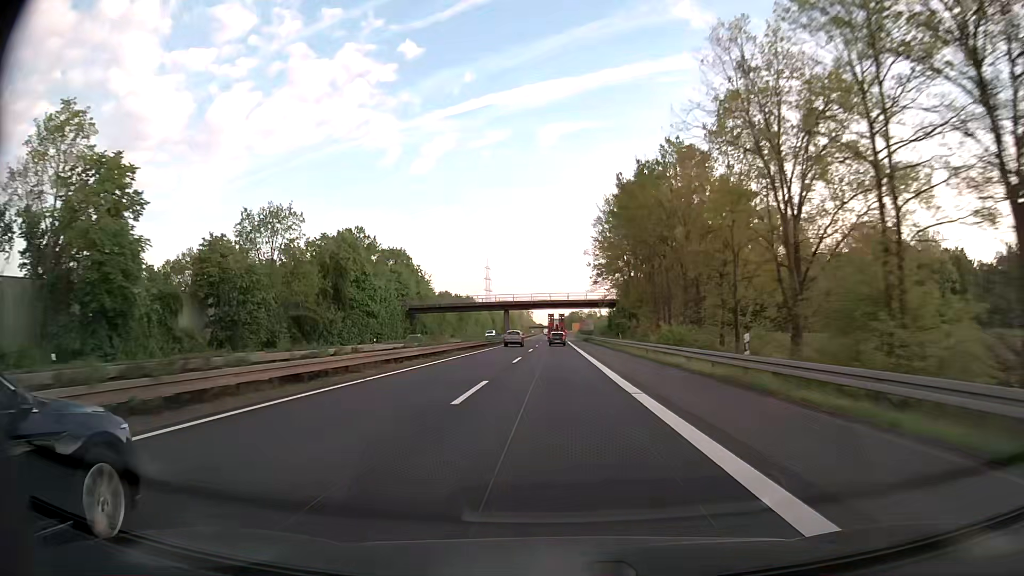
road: trunk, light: Day
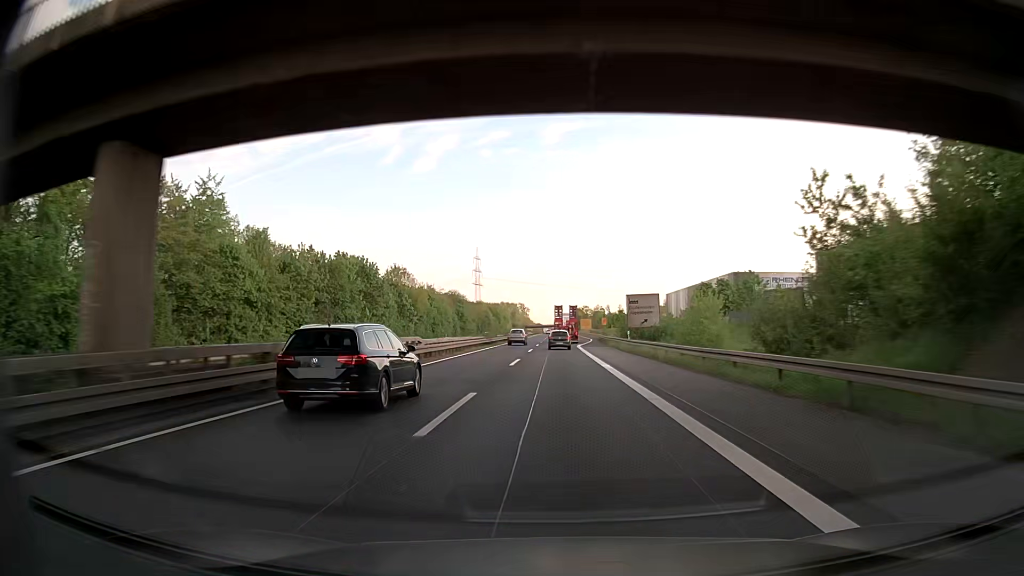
(+0.1, +93.9) m; 0°
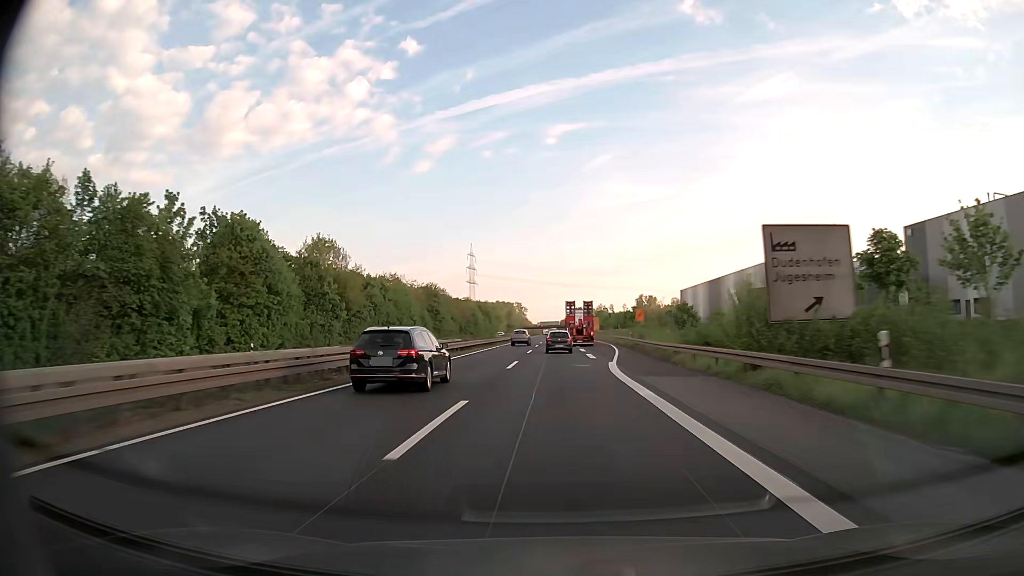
(+0.1, +37.5) m; 0°
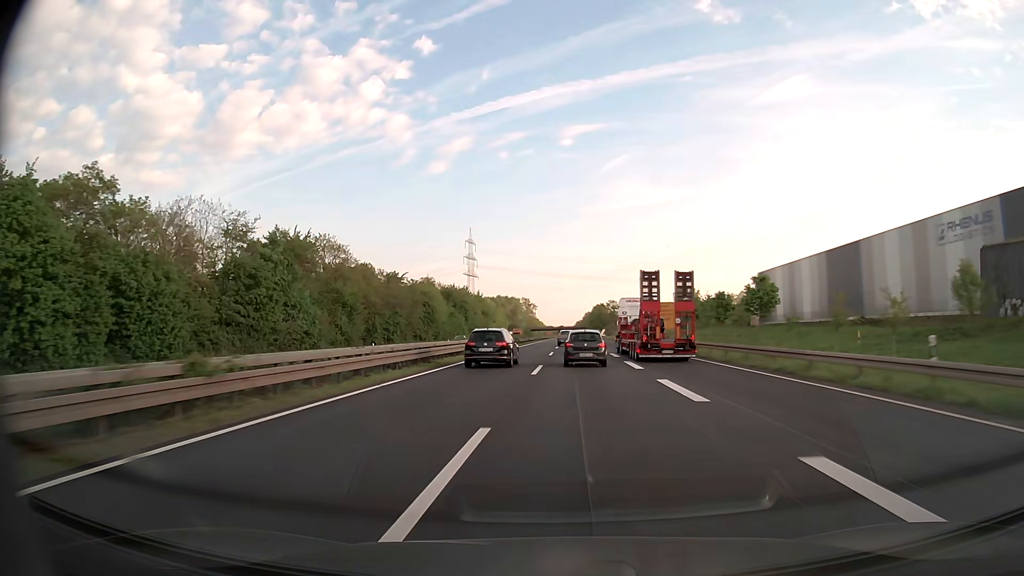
(-0.5, +93.4) m; -1°
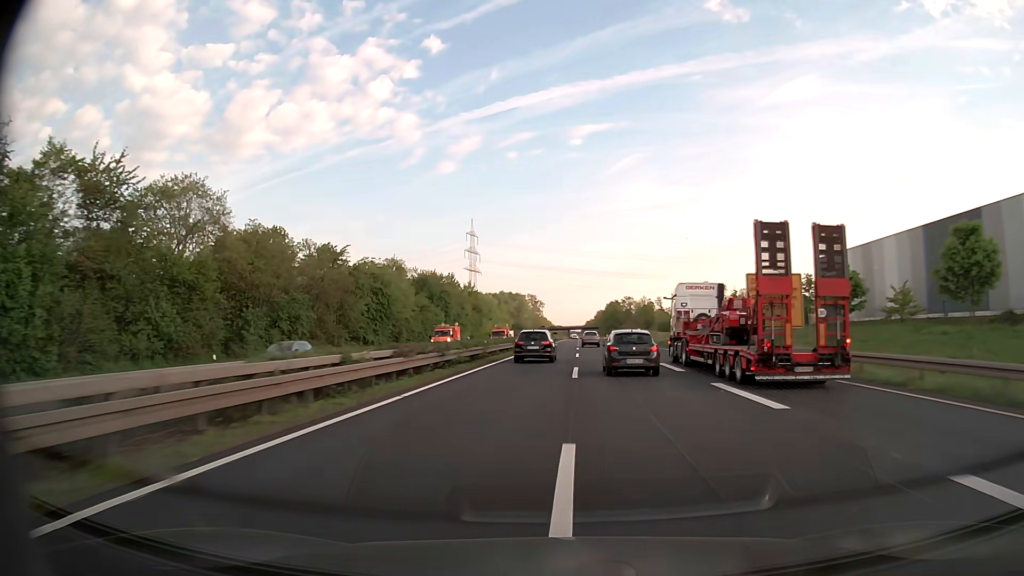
(-0.3, +37.0) m; -1°
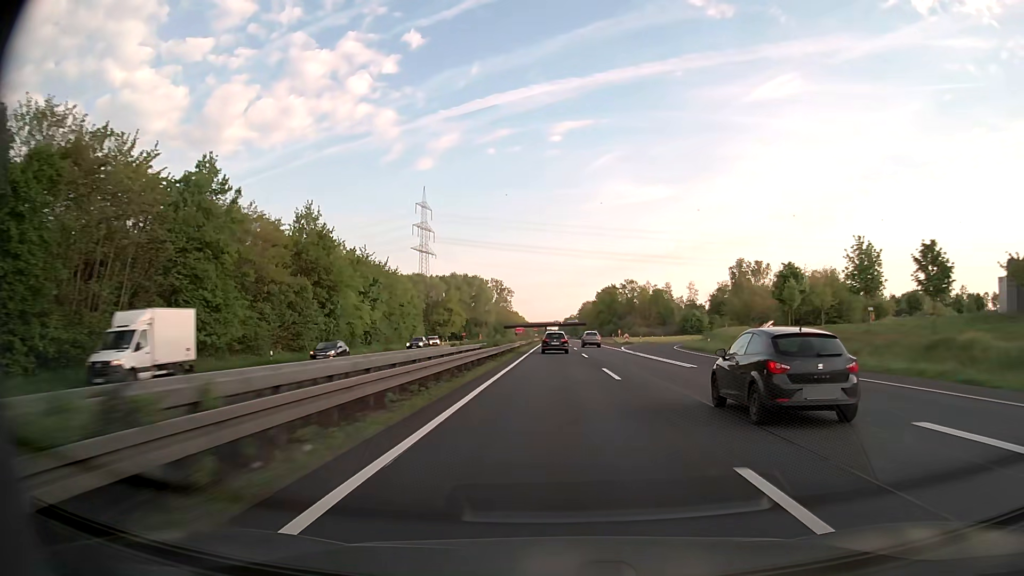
(+1.2, +92.2) m; +2°
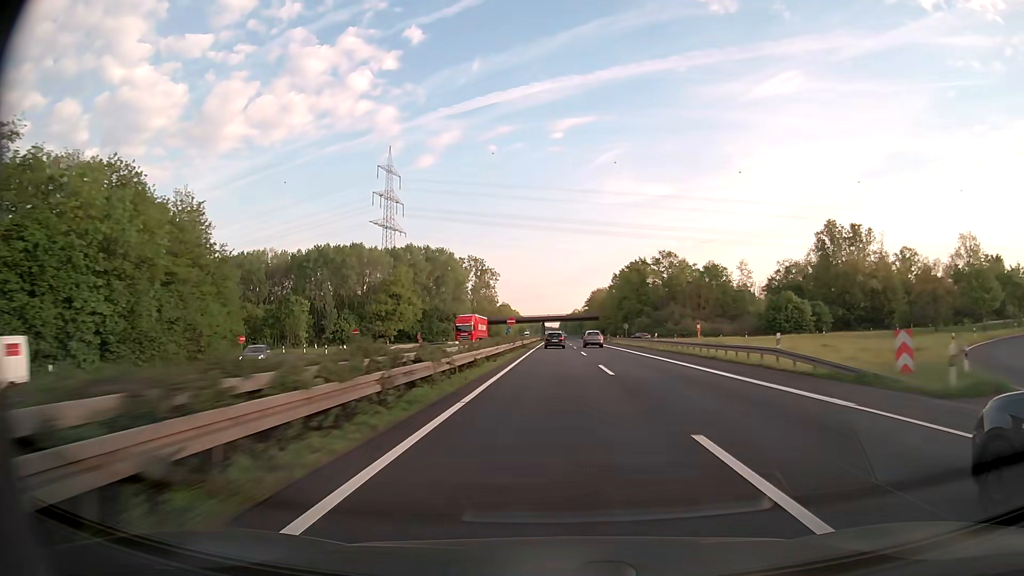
(0.0, +73.6) m; 0°
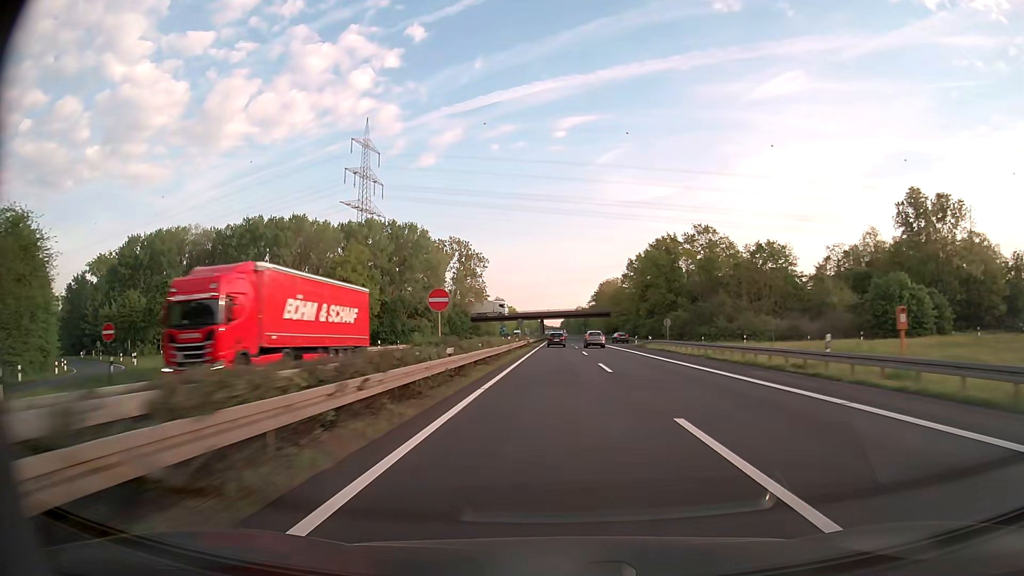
(0.0, +36.9) m; 0°
(0, +10) (0, +20) (0, +30) (0, +40) (0, +50) (0, +60) (0, +70) (0, +80) (0, +90) (0, +100) m
